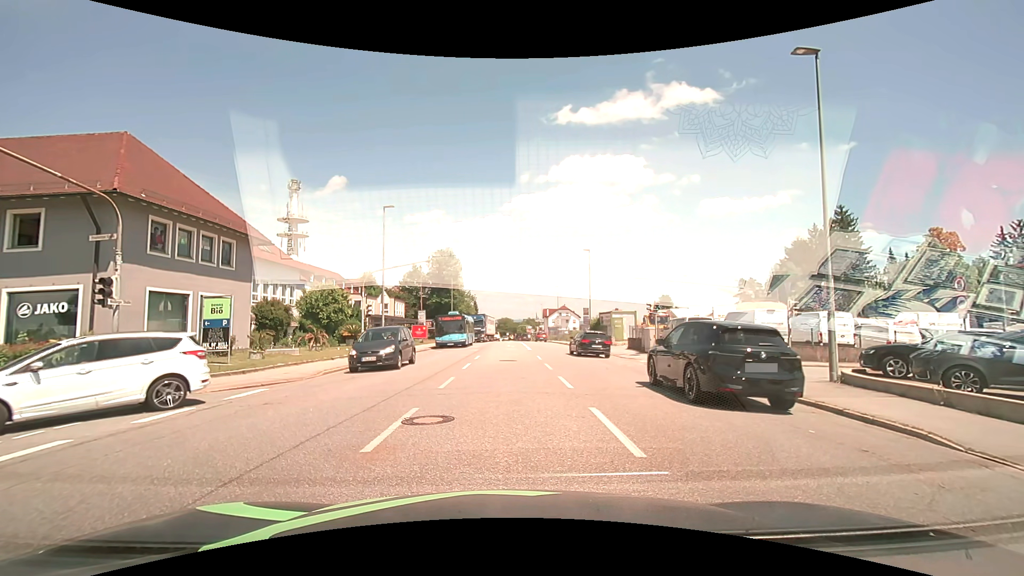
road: tertiary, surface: asphalt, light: Day
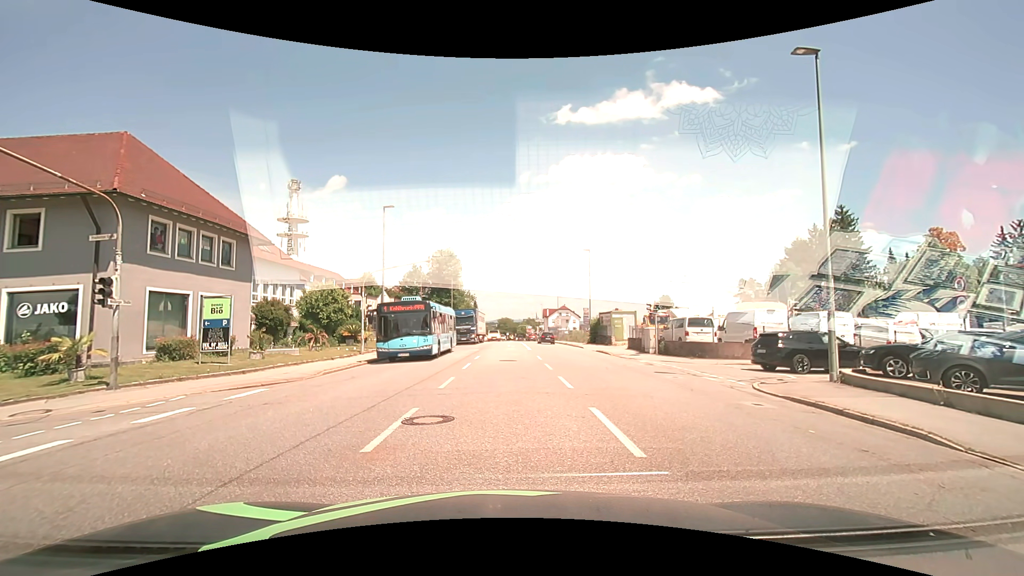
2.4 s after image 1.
(0.0, 0.0) m; 0°
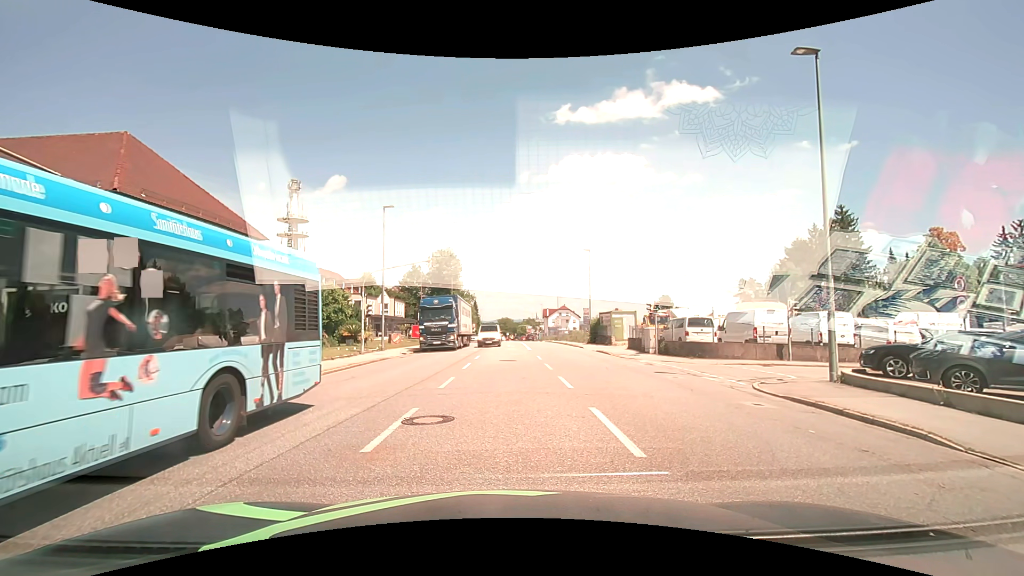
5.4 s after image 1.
(0.0, 0.0) m; 0°
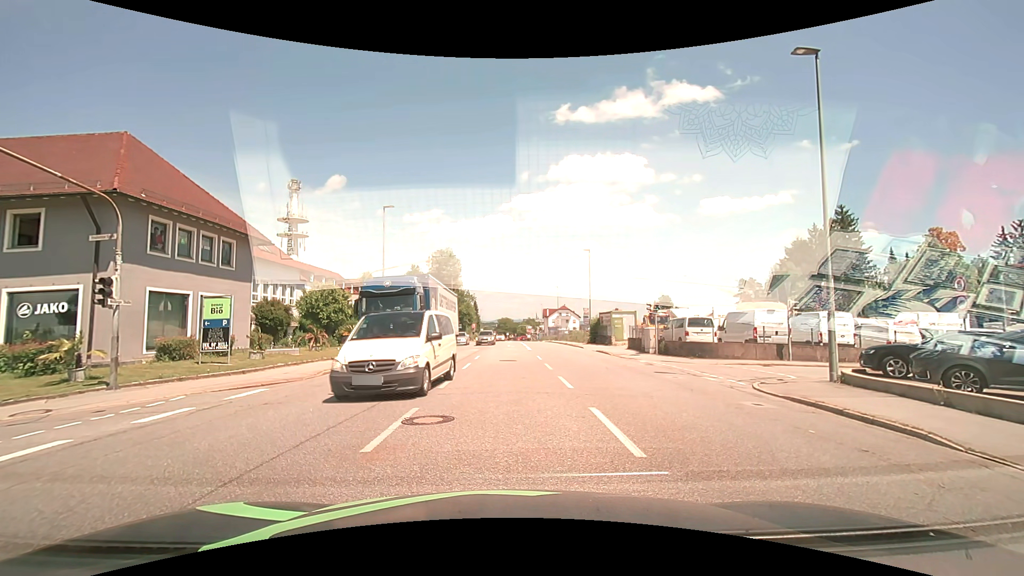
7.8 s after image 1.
(0.0, 0.0) m; 0°
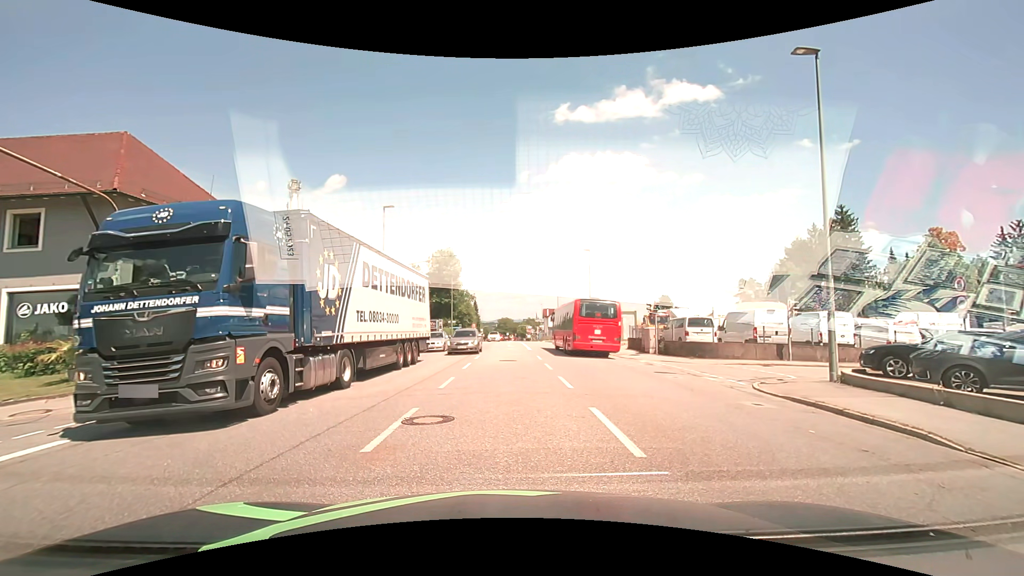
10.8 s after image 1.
(0.0, 0.0) m; 0°
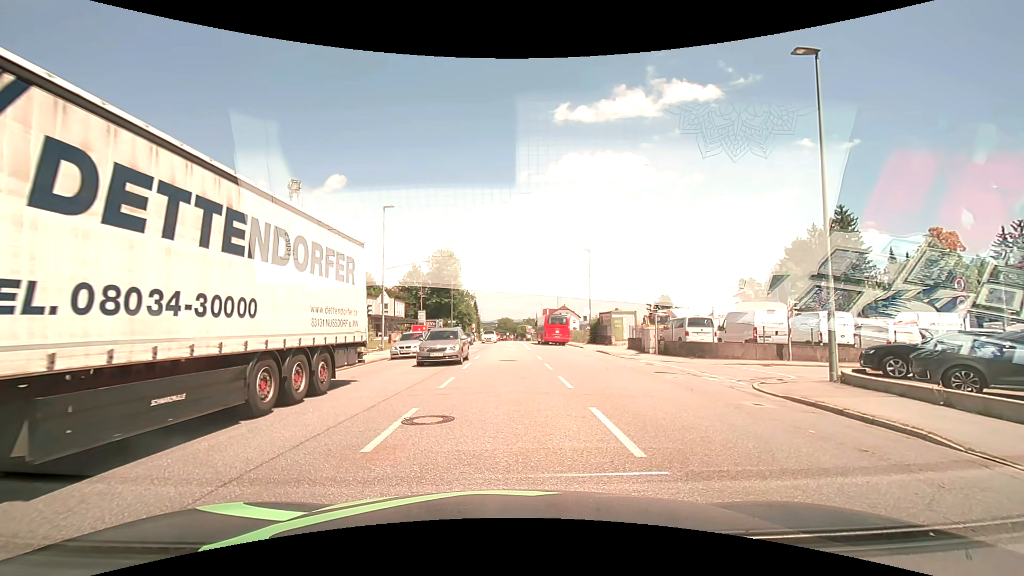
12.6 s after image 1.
(0.0, 0.0) m; 0°
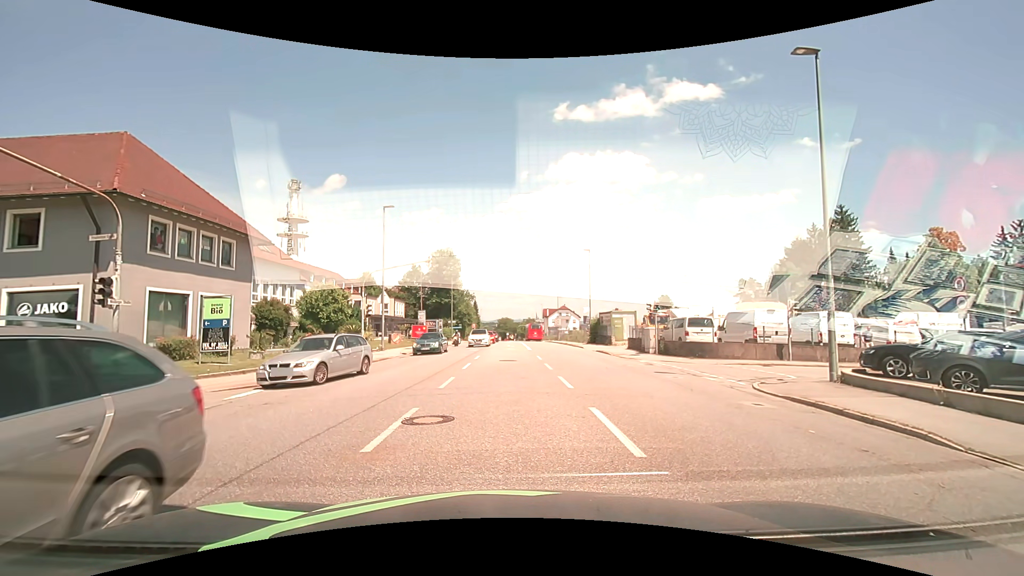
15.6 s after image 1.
(0.0, 0.0) m; 0°
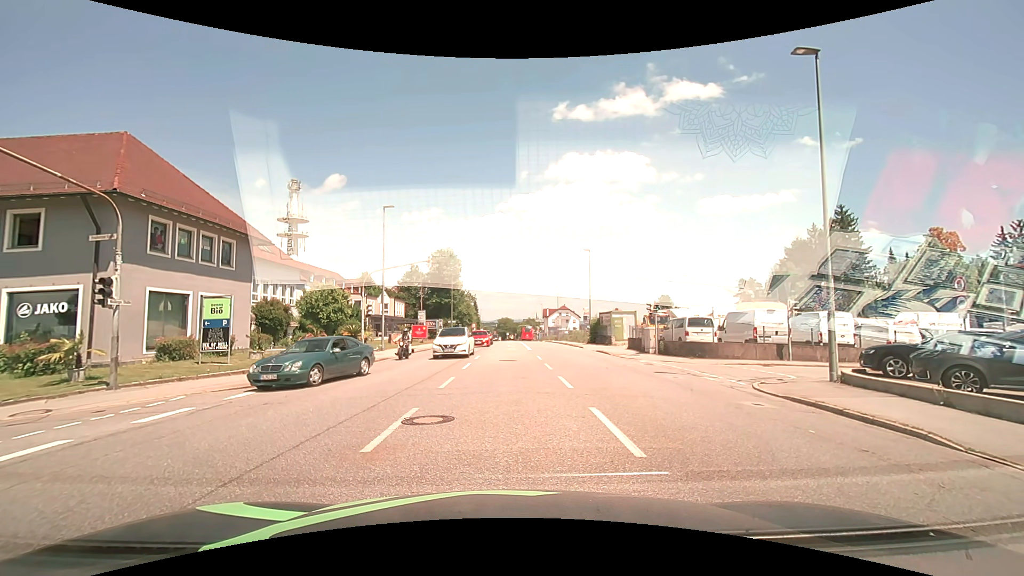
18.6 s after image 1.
(0.0, 0.0) m; 0°
